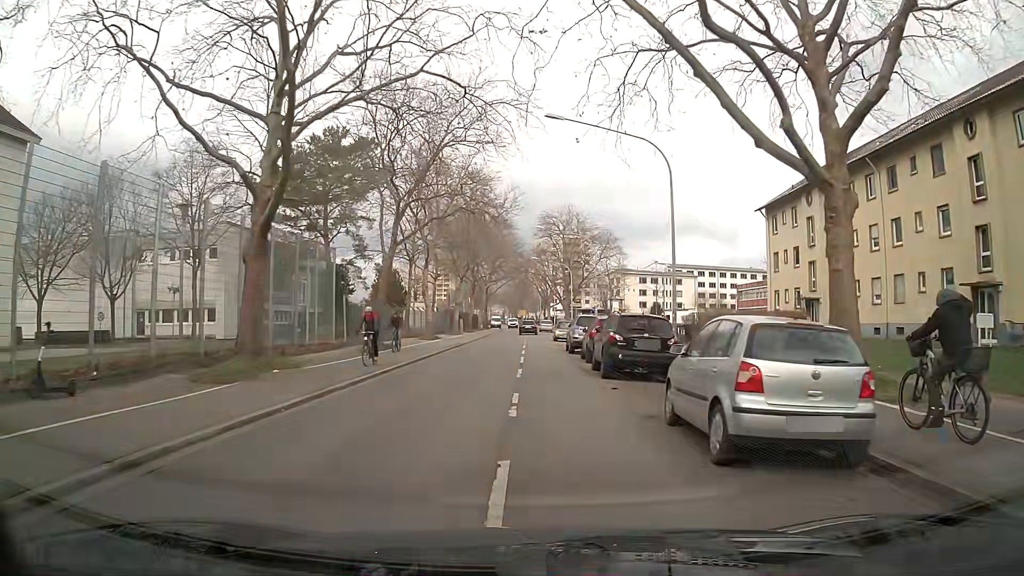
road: tertiary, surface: asphalt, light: Day
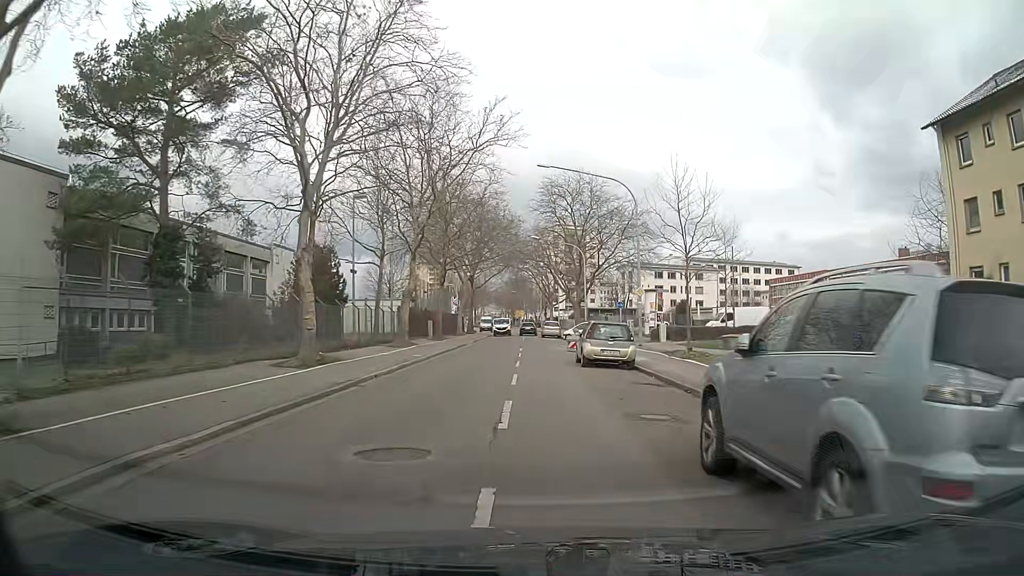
(+0.1, +25.0) m; 0°
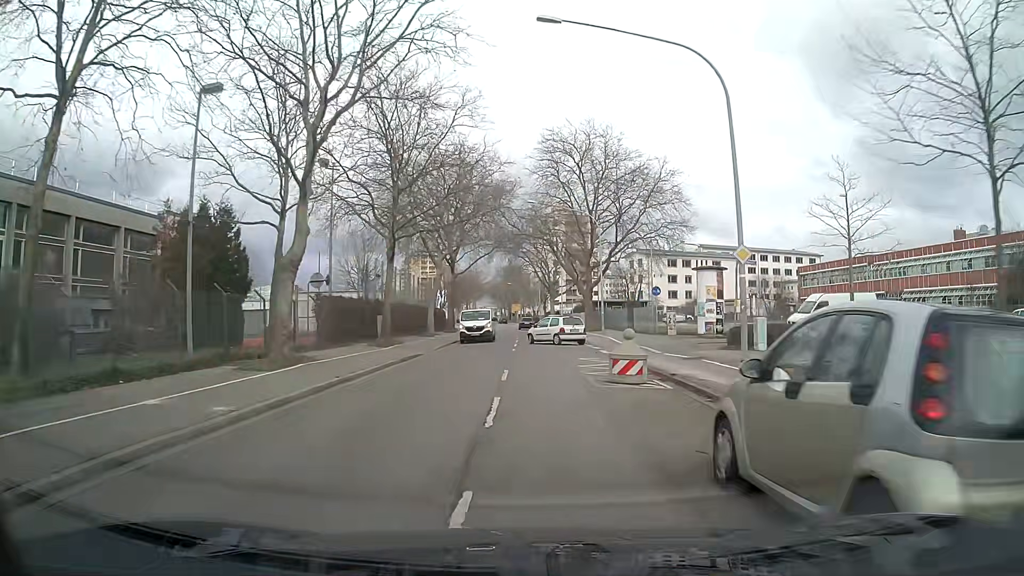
(0.0, +18.2) m; 0°
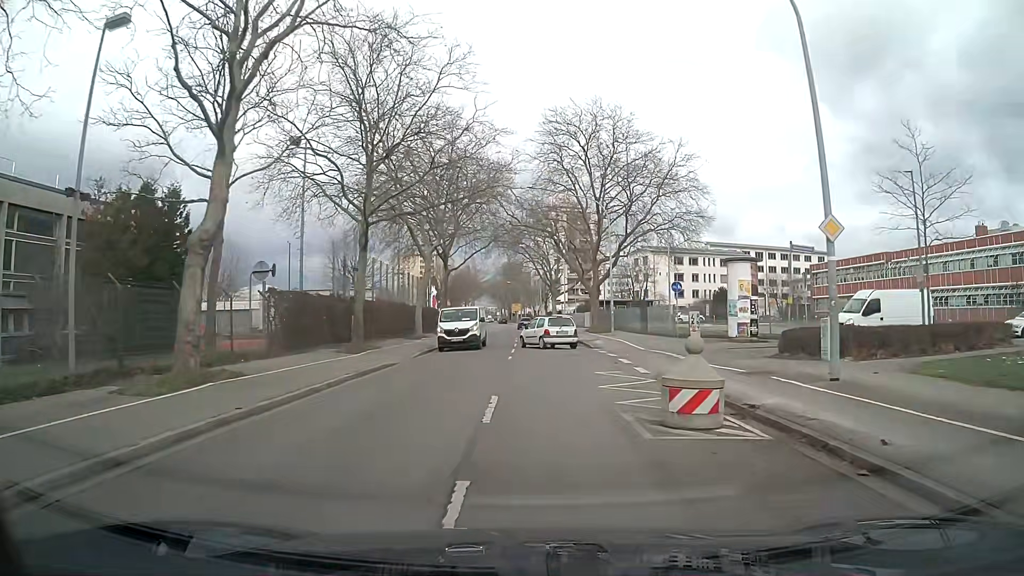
(0.0, +5.7) m; 0°
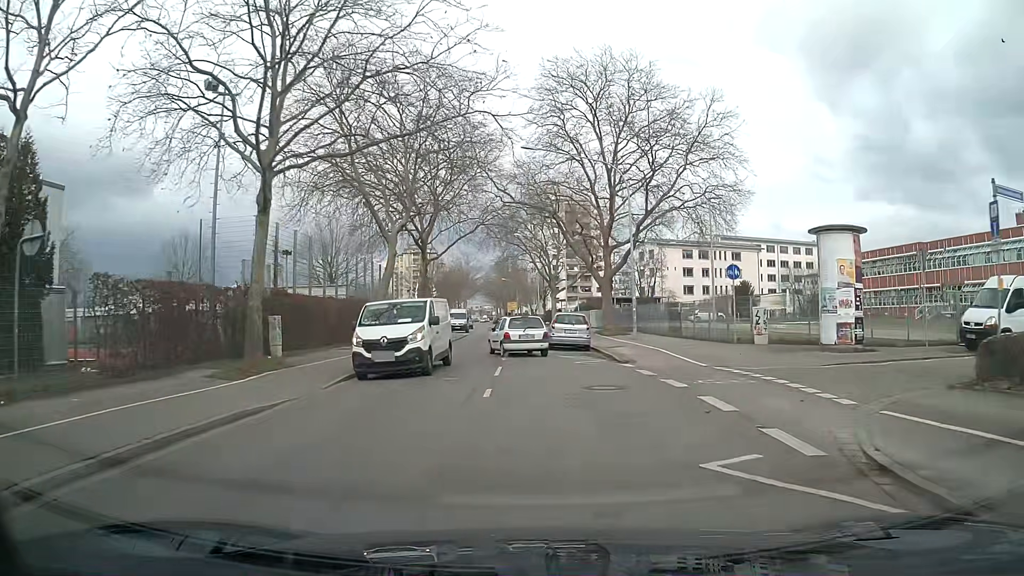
(0.0, +10.6) m; 0°
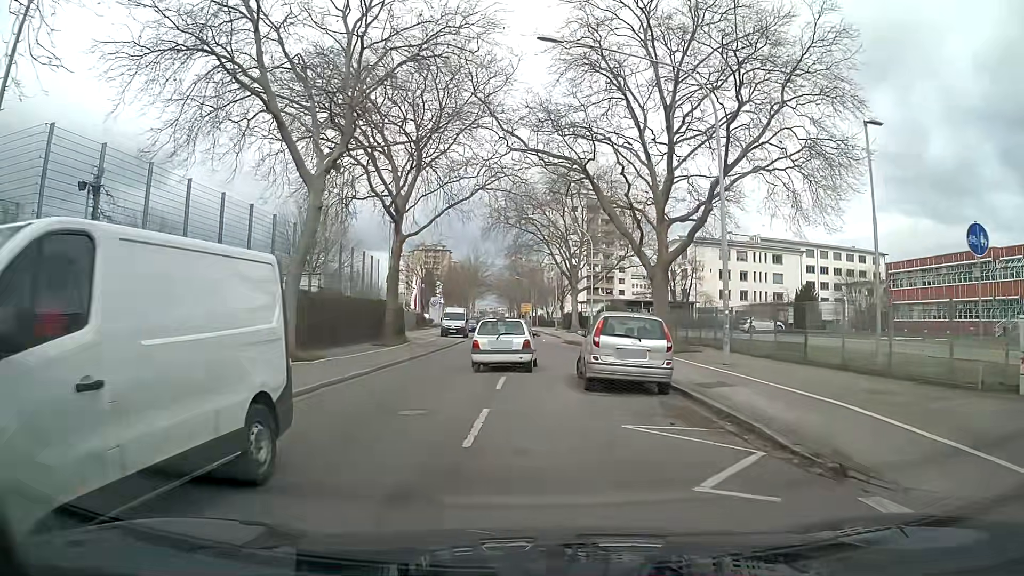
(-0.2, +14.5) m; -2°
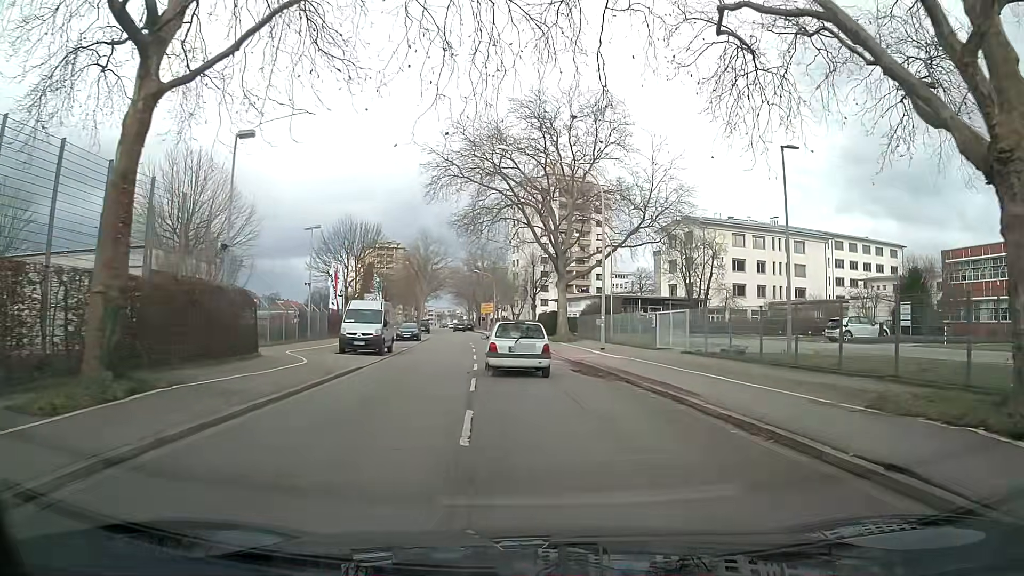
(+0.3, +24.0) m; +5°
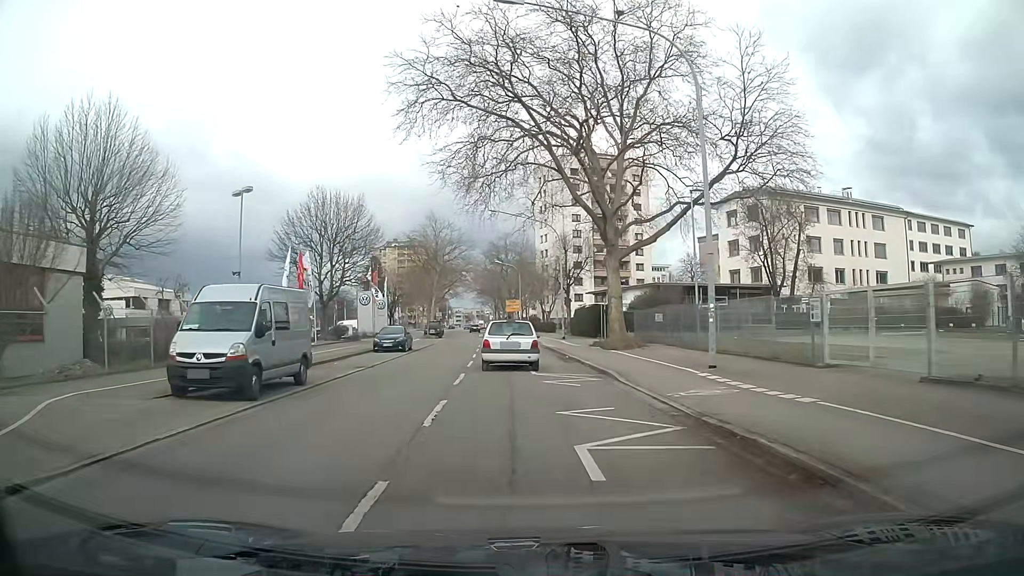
(-0.5, +16.8) m; -3°
